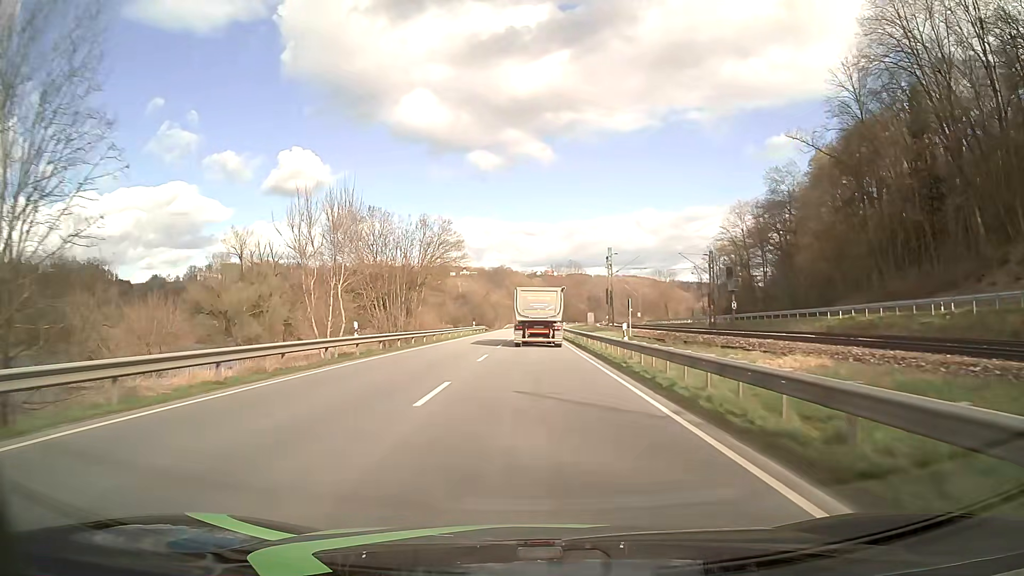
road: primary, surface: asphalt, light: Day
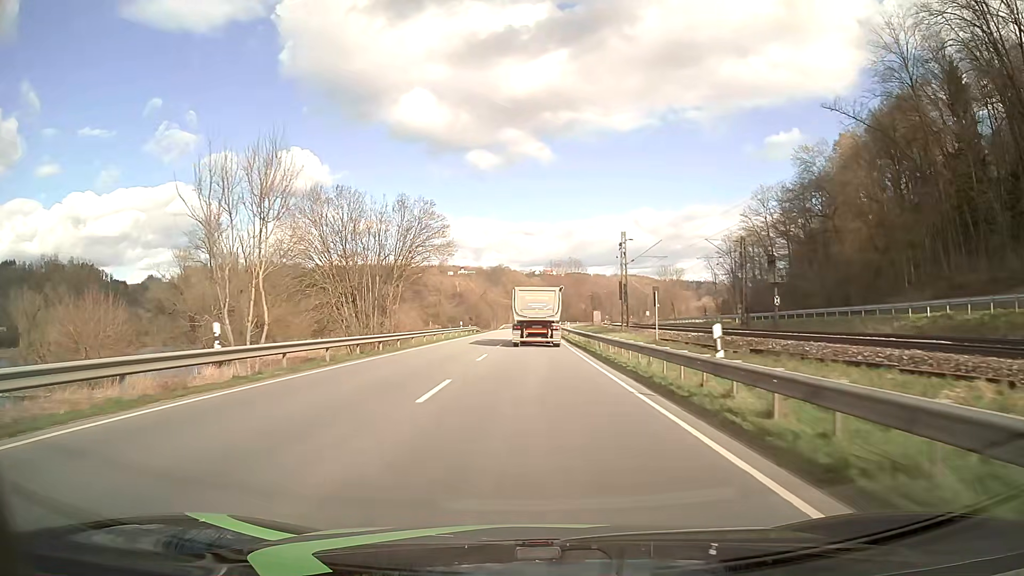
(0.0, +11.8) m; 0°
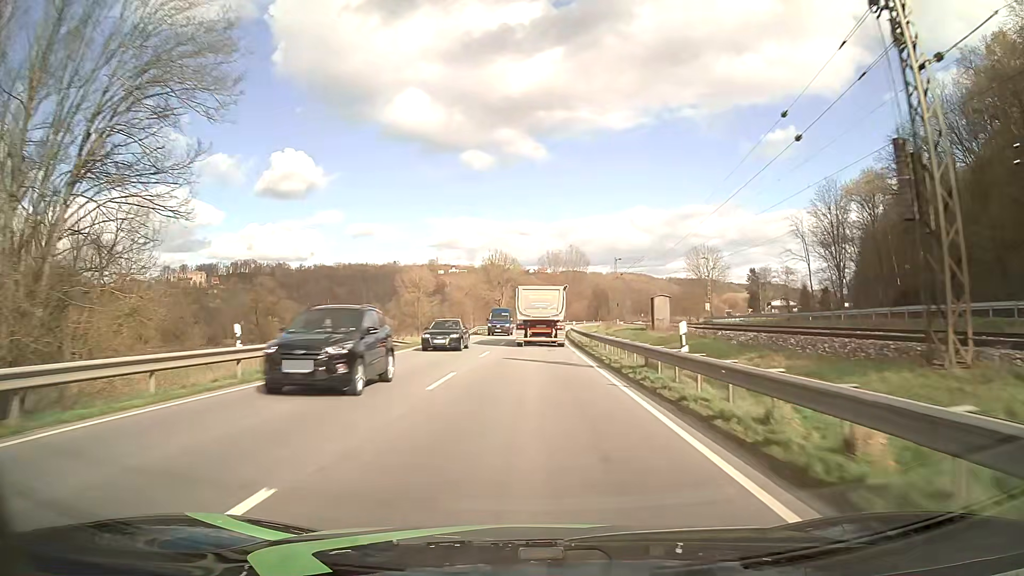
(+0.2, +47.0) m; 0°
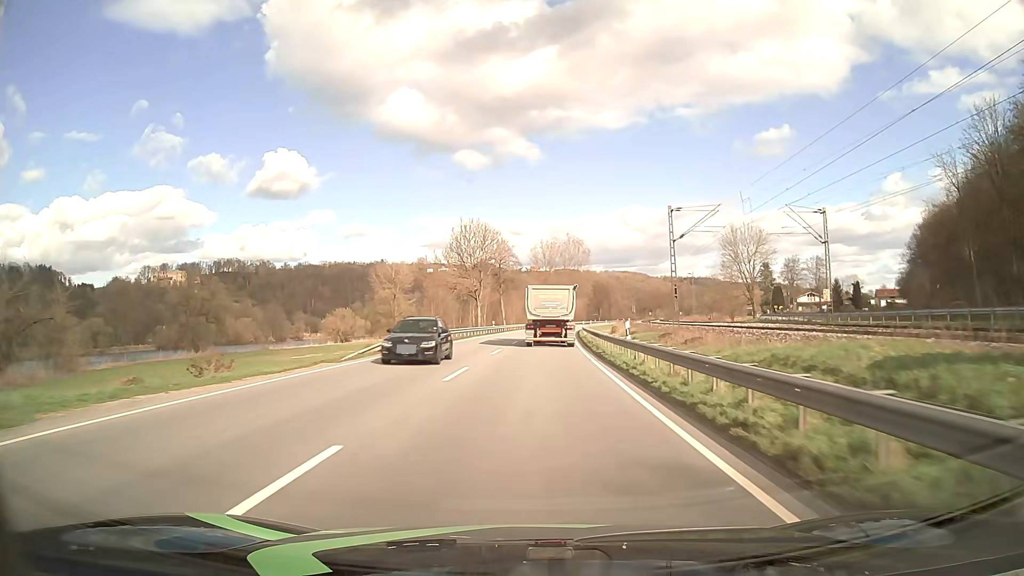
(+0.2, +34.9) m; +1°
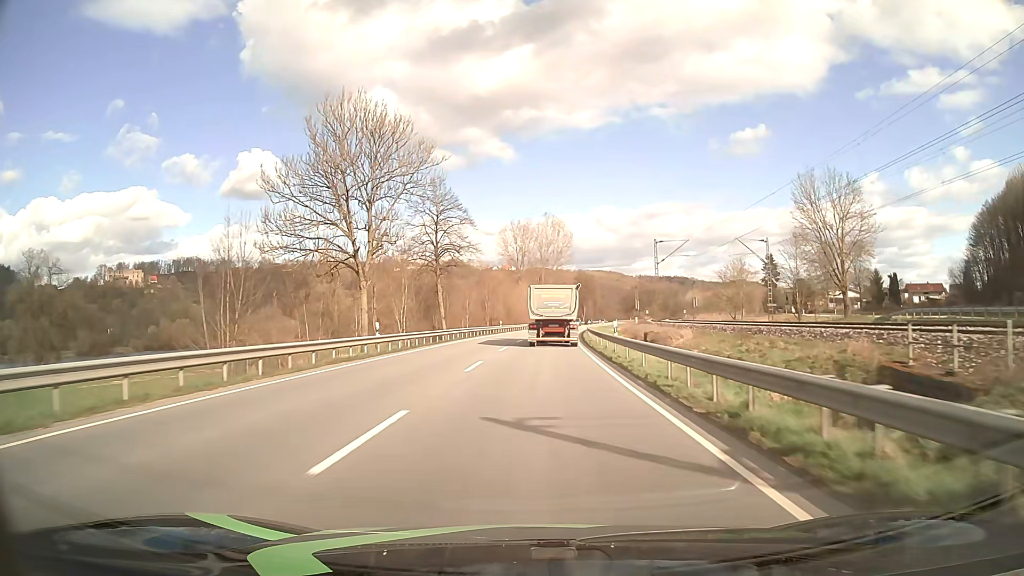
(+0.9, +46.1) m; +2°
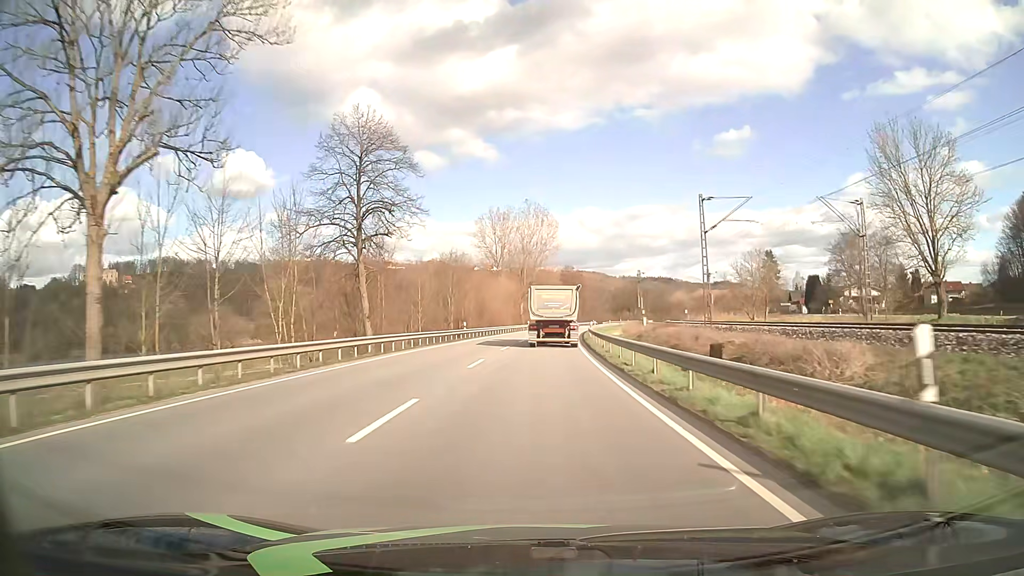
(+0.3, +22.9) m; +2°
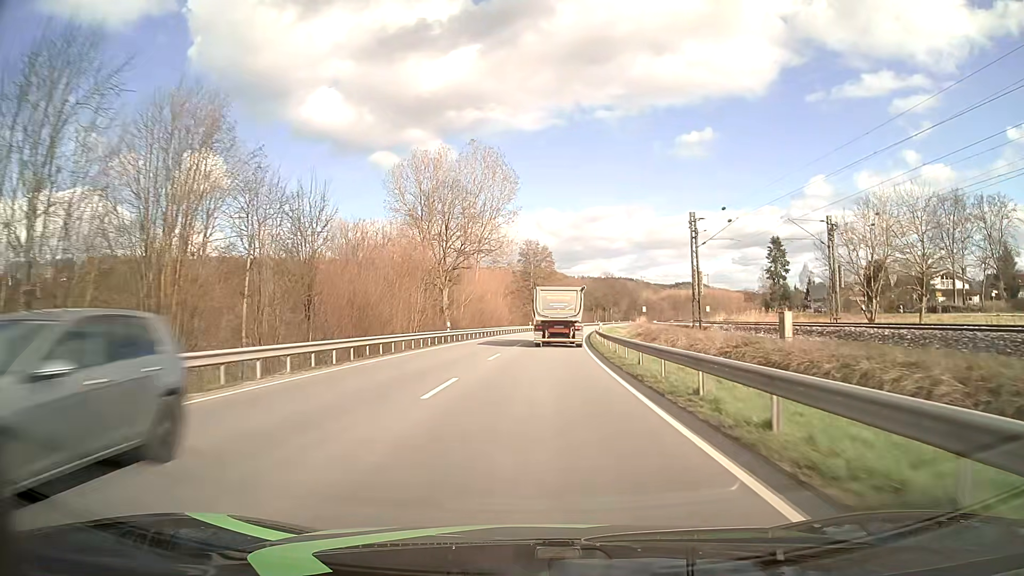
(+1.7, +56.9) m; +3°
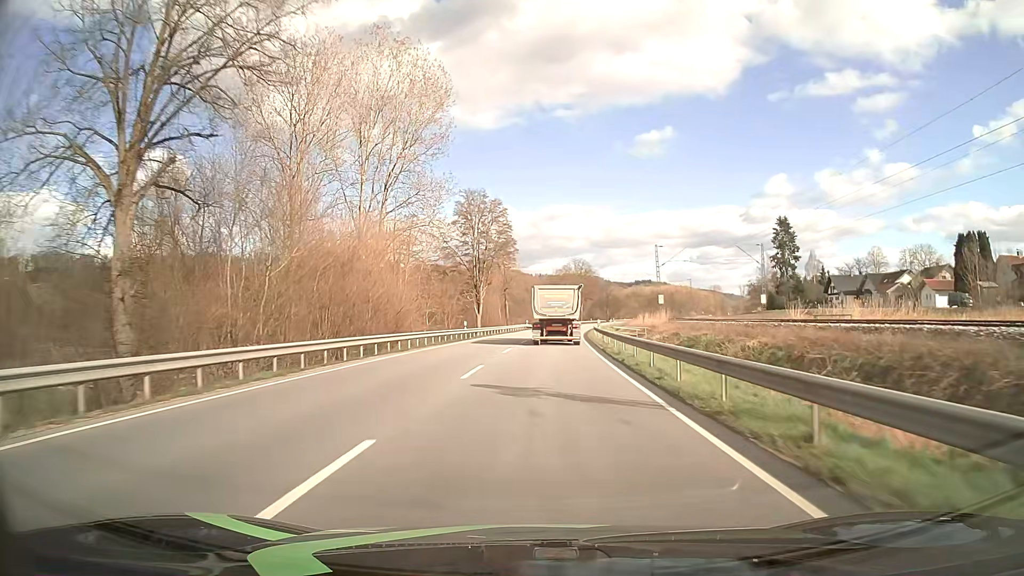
(+1.4, +45.2) m; +4°
(0, +10) (0, +20) (+1, +30) (+1, +40) (+2, +50) (+3, +60) (+4, +70) (+5, +80) (+6, +90) (+7, +100) m
